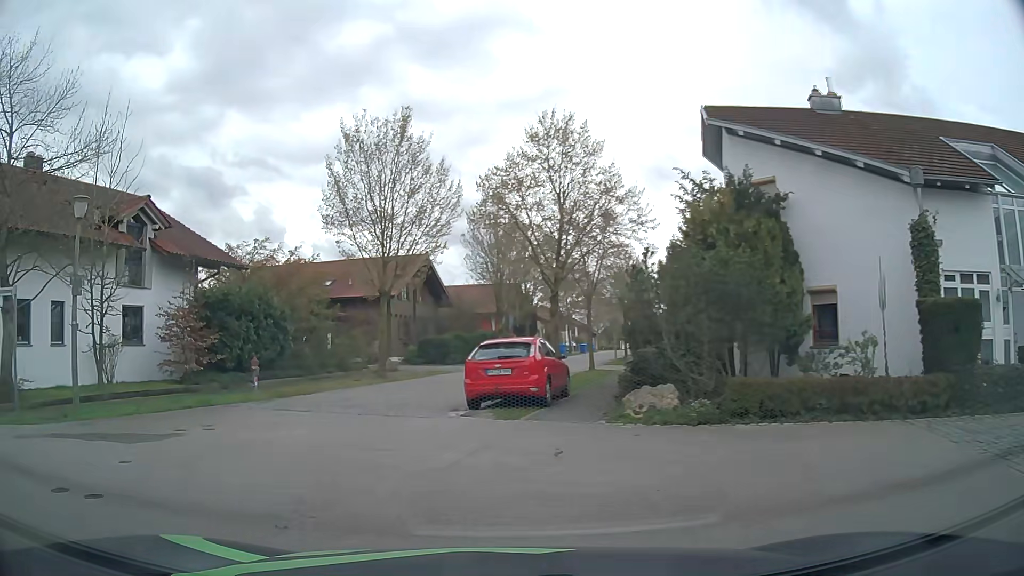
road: residential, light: Day
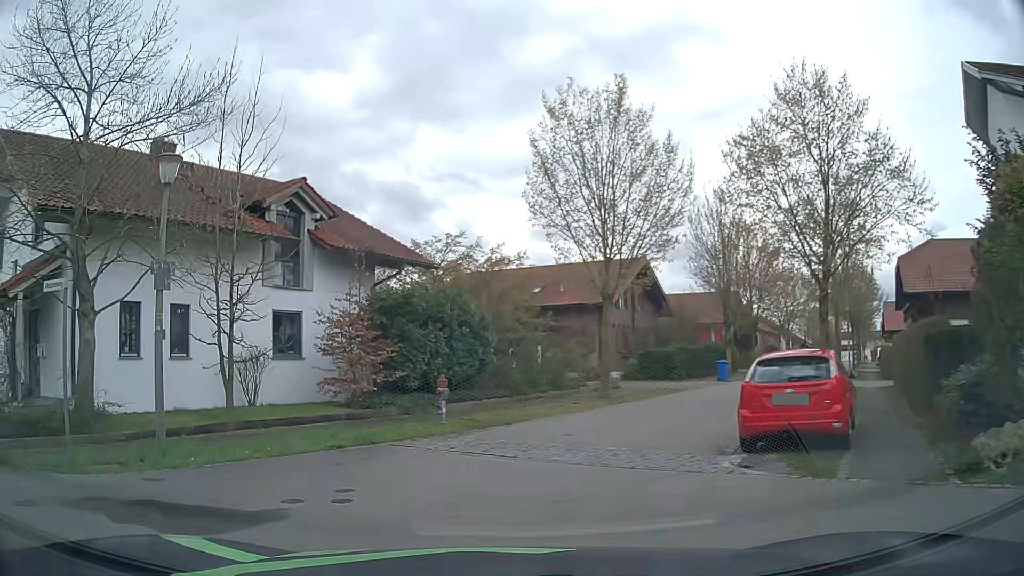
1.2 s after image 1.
(-0.7, +4.4) m; -18°
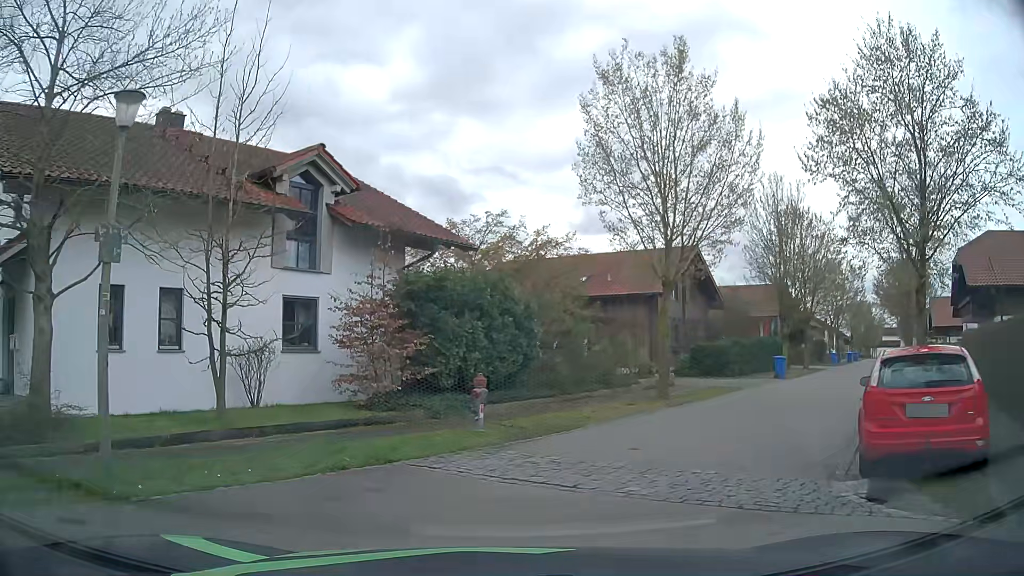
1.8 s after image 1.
(-0.1, +2.5) m; -3°
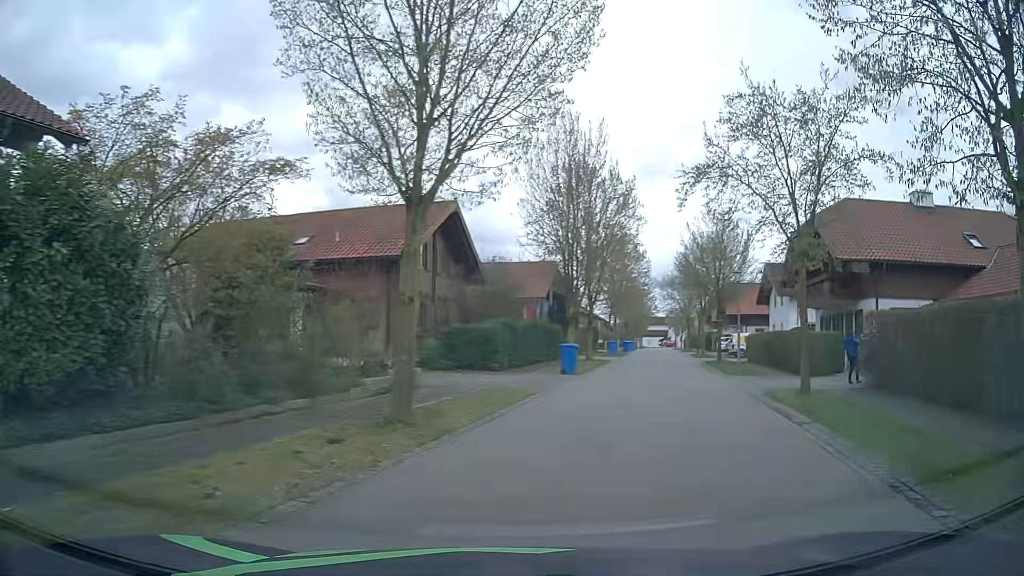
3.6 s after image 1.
(+1.4, +8.9) m; +21°
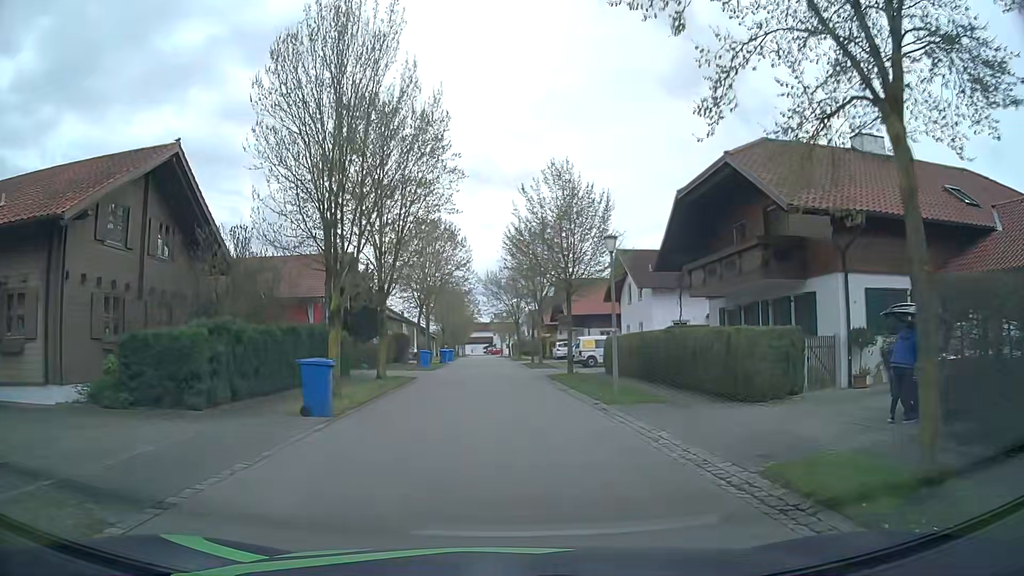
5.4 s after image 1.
(+2.2, +10.9) m; +16°
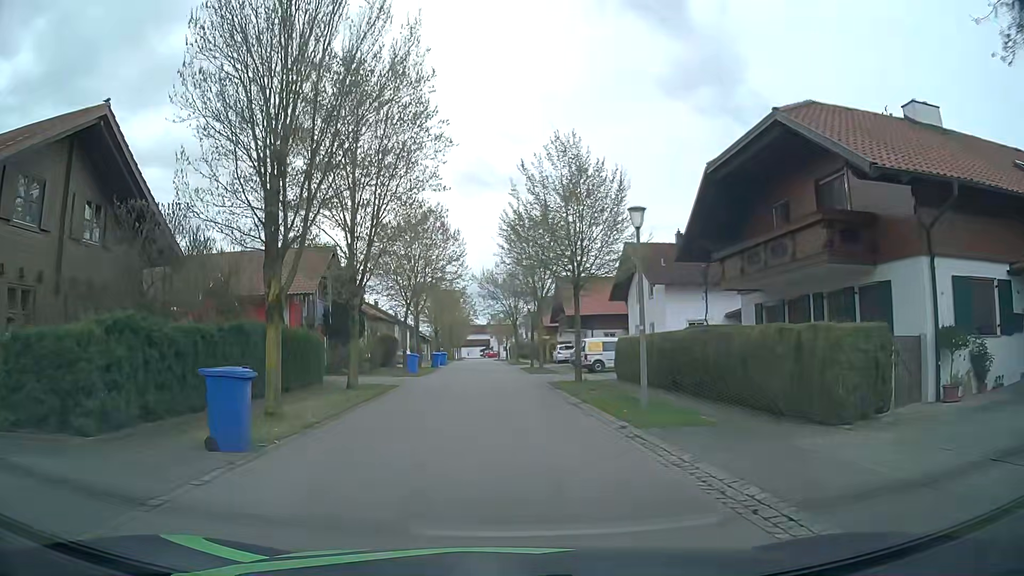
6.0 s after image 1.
(0.0, +4.1) m; -1°
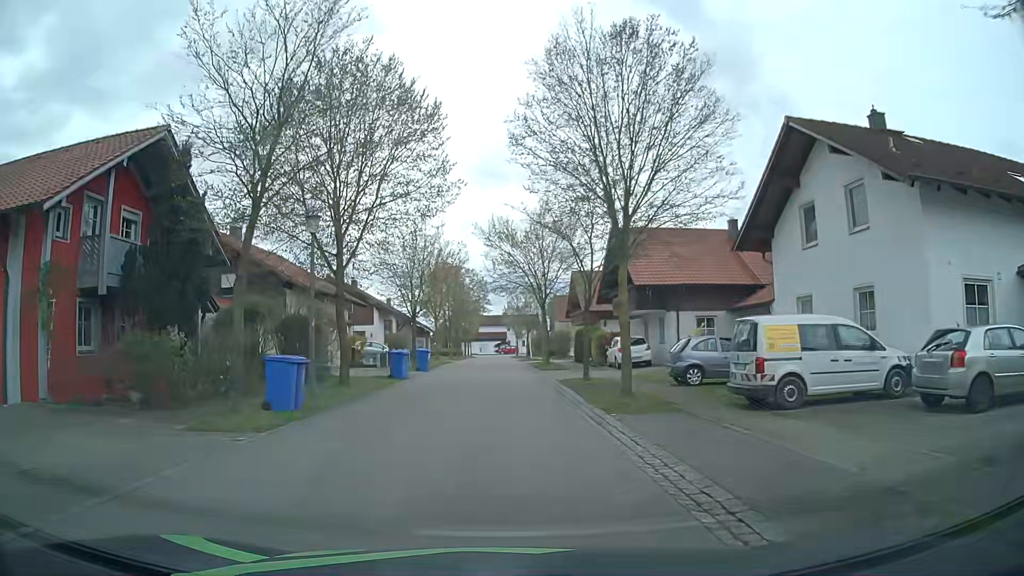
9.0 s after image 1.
(+0.2, +22.9) m; -1°
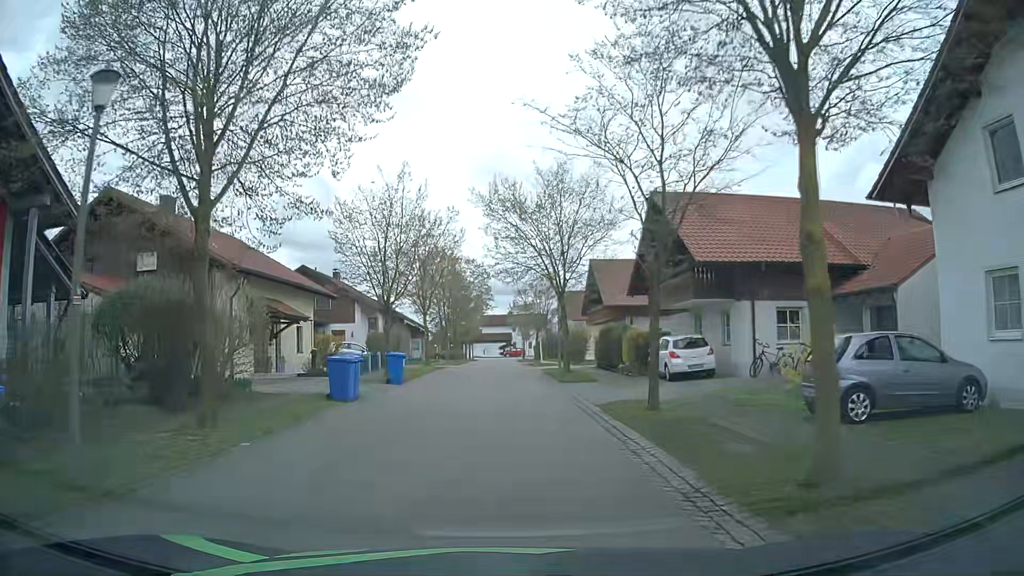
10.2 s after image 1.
(0.0, +9.3) m; 0°
(0, +10) (0, +20) (0, +30) (0, +40) (-1, +50) (-1, +60) (-1, +70) (-1, +80) (-1, +90) (-1, +100) m
